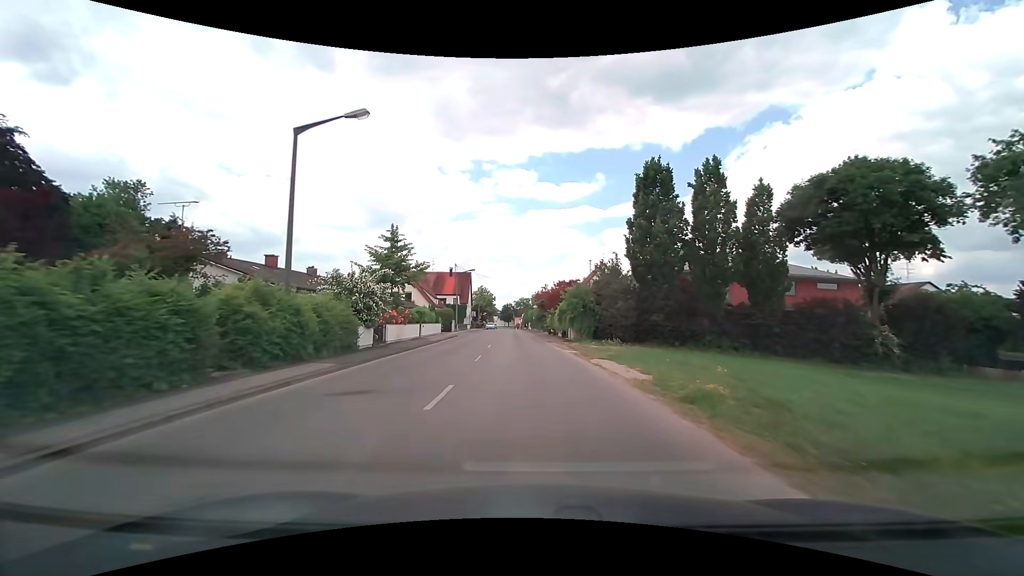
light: Day
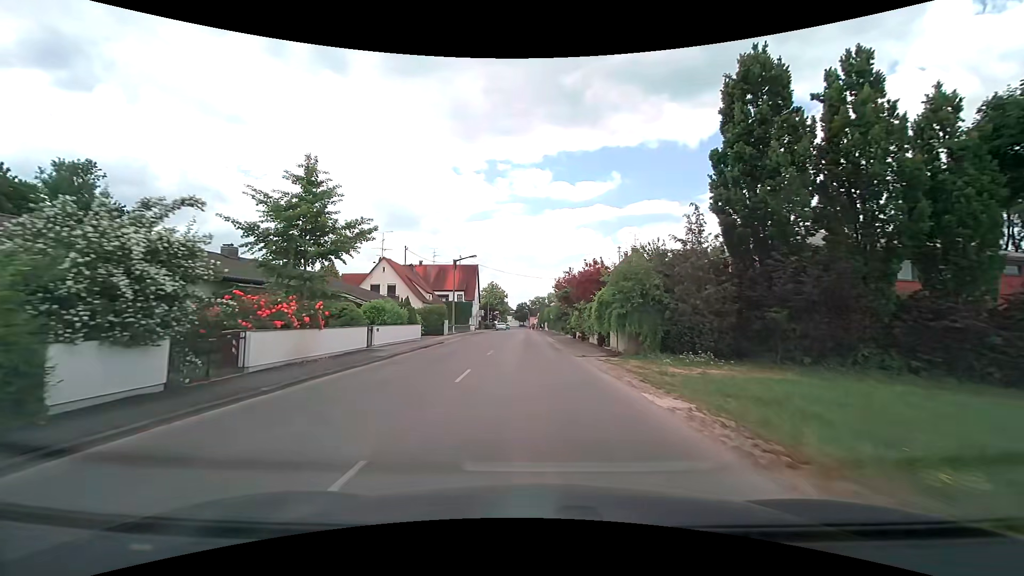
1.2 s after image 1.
(-0.2, +14.6) m; -2°
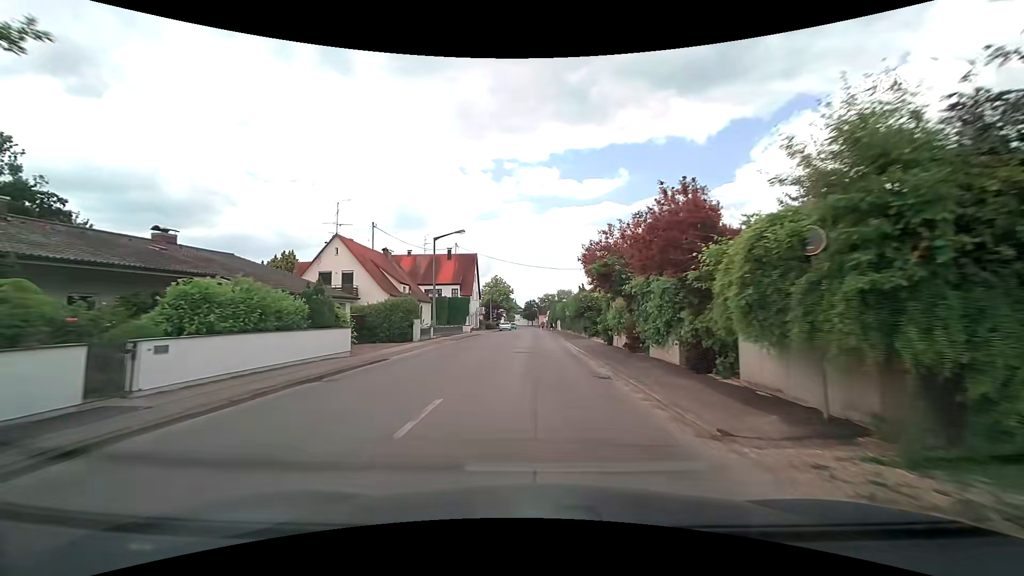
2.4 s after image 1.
(-0.1, +14.5) m; -1°
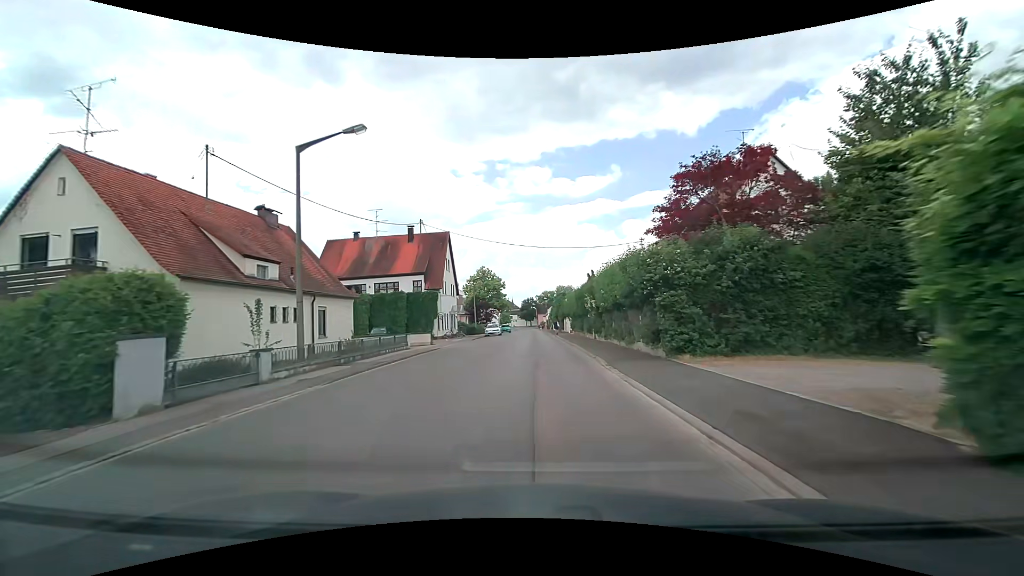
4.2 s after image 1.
(+0.1, +21.7) m; 0°
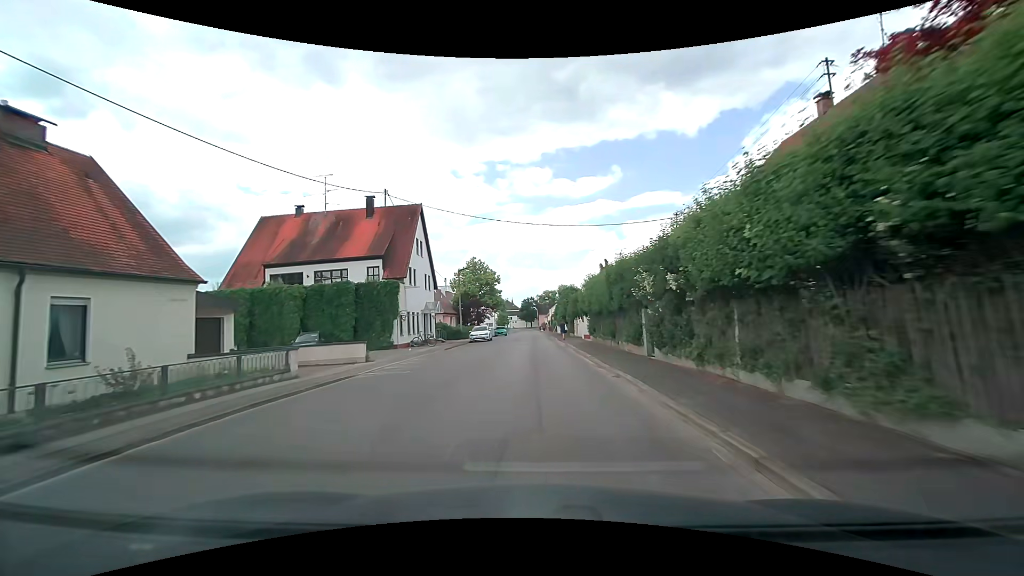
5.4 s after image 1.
(0.0, +14.1) m; 0°
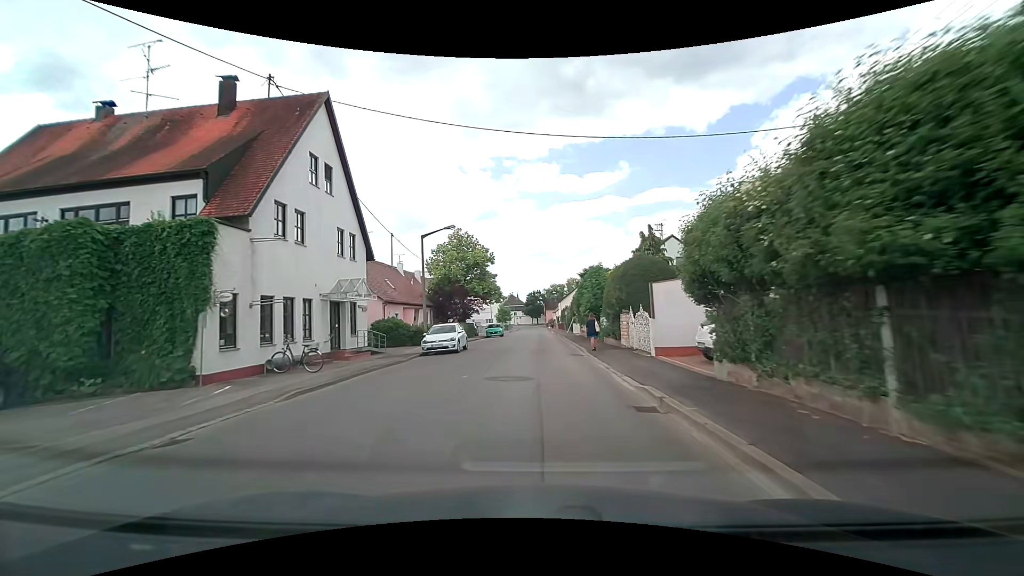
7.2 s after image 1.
(-0.1, +20.7) m; -1°
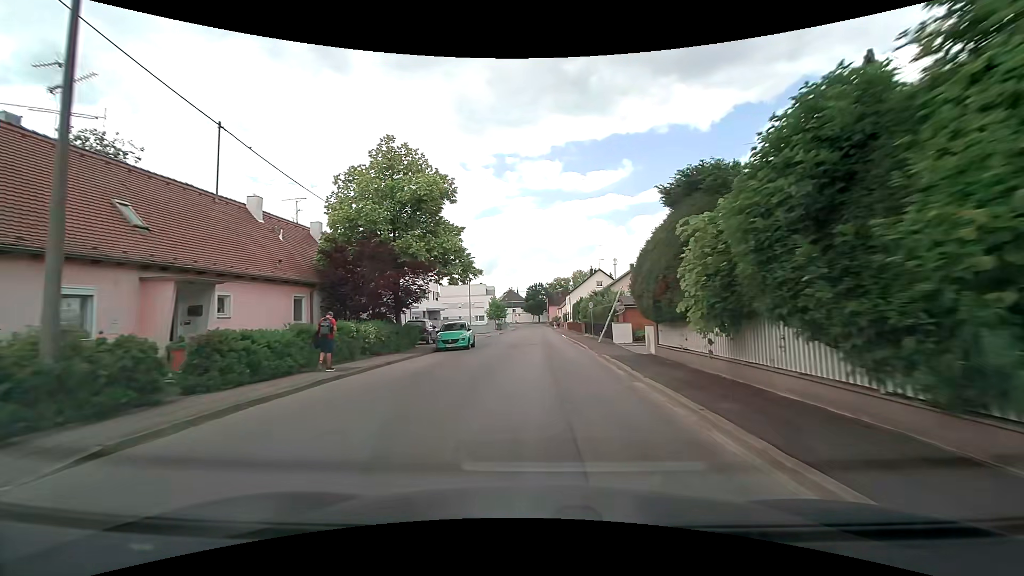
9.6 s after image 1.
(+0.1, +27.0) m; +1°
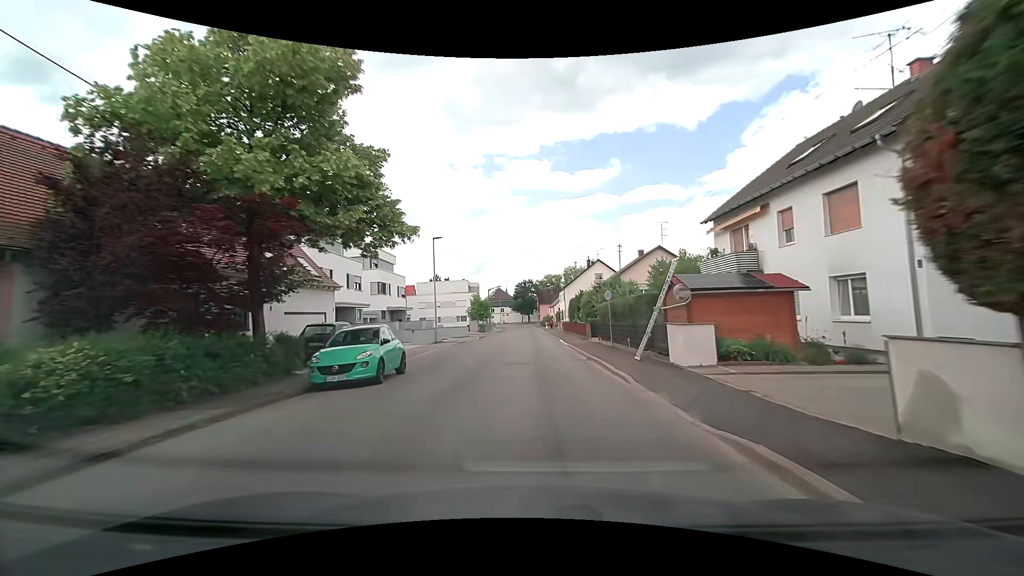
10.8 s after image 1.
(+0.1, +13.2) m; 0°
(0, +10) (0, +20) (0, +30) (0, +40) (0, +50) (0, +60) (0, +70) (0, +80) (0, +90) (0, +100) m
